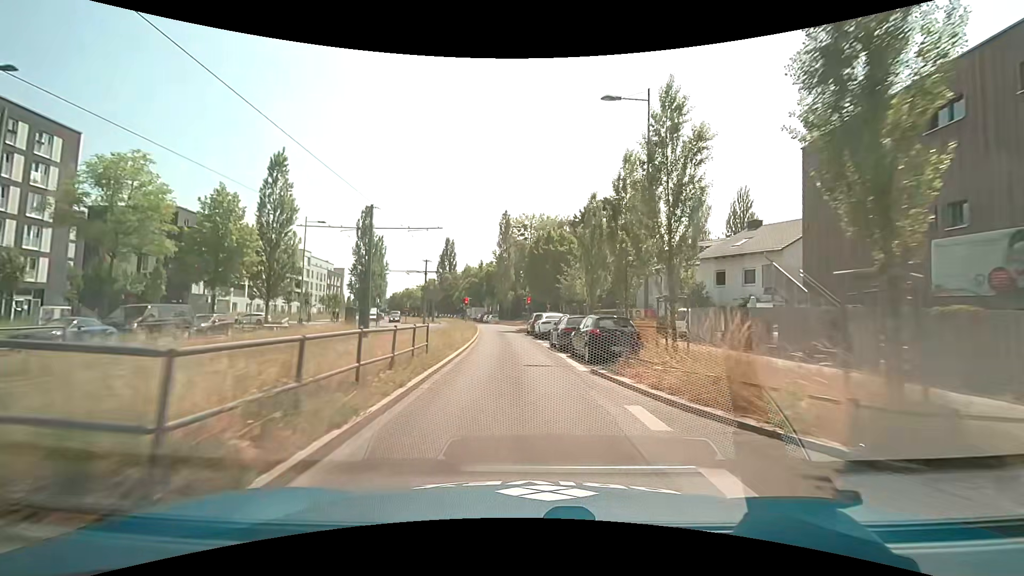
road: secondary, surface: asphalt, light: Day
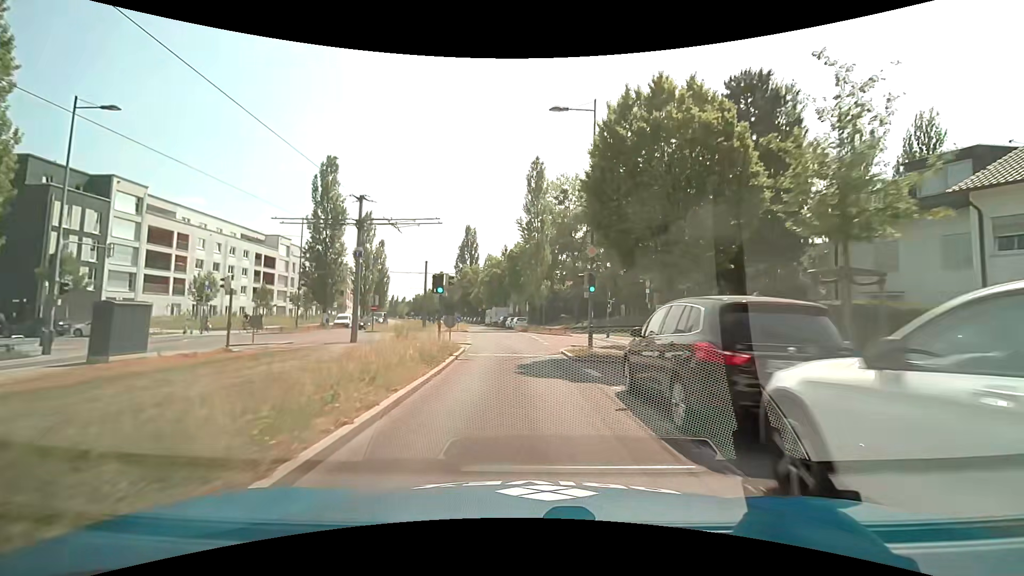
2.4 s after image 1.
(-1.1, +29.4) m; -4°
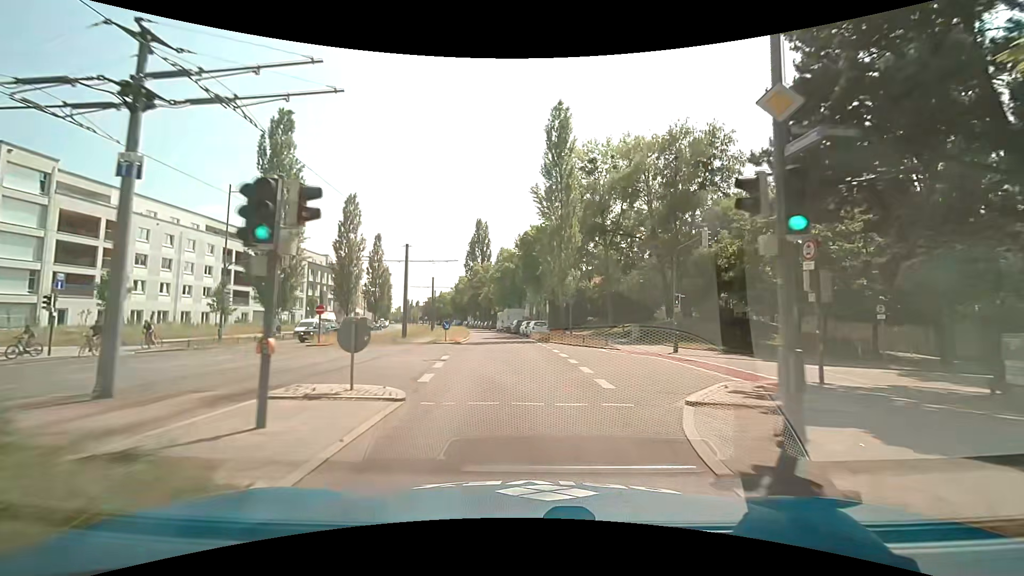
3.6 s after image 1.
(-0.2, +14.8) m; -2°
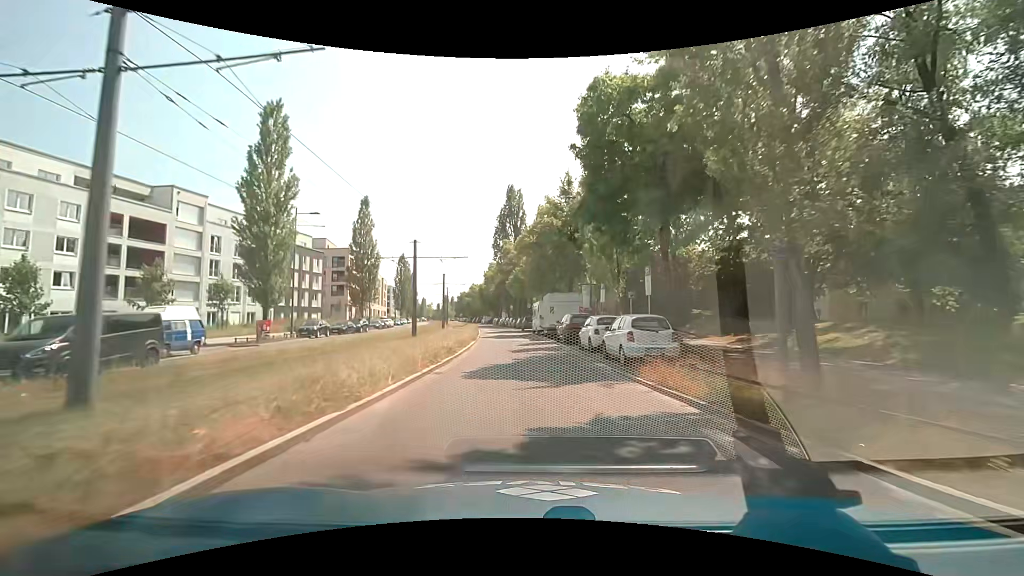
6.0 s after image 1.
(-1.1, +29.3) m; -5°
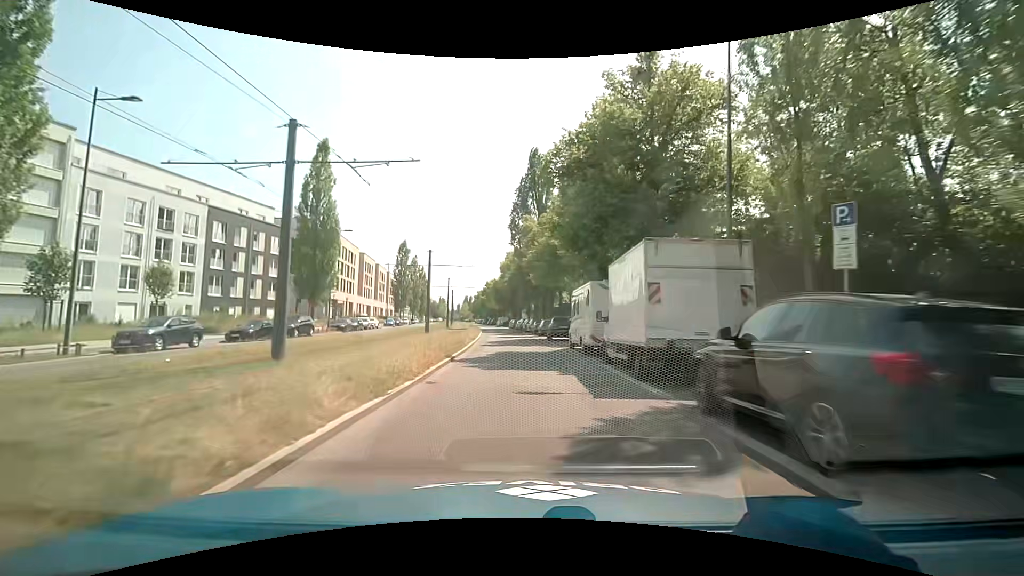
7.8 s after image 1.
(-0.5, +22.1) m; -2°
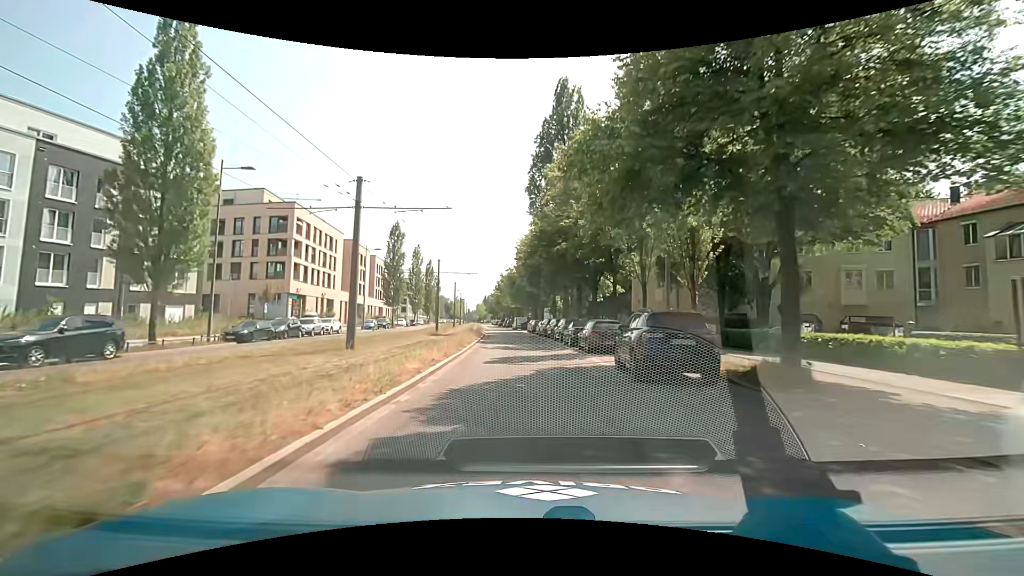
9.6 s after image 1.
(-0.6, +22.0) m; -3°
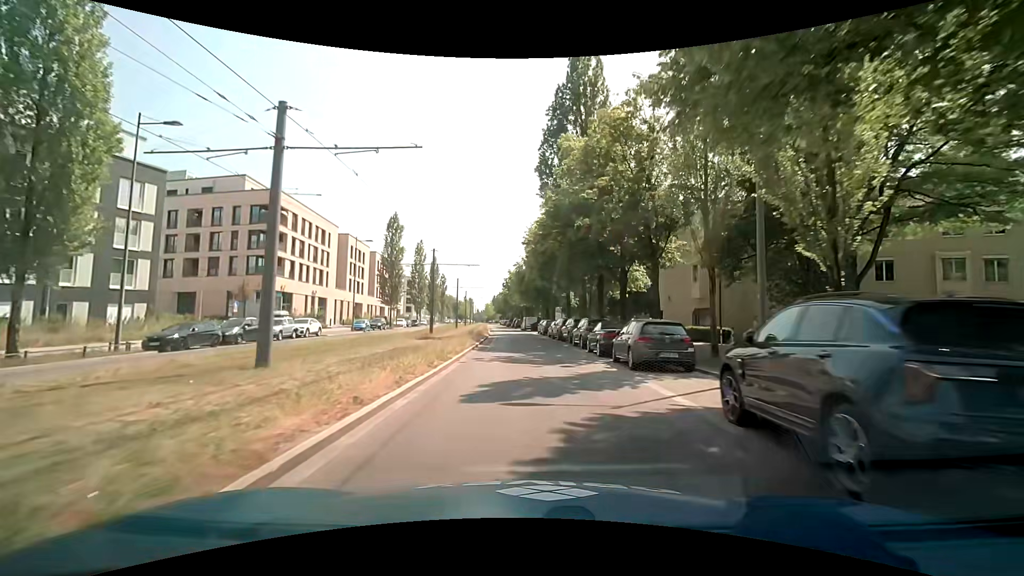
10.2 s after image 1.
(0.0, +7.3) m; -1°
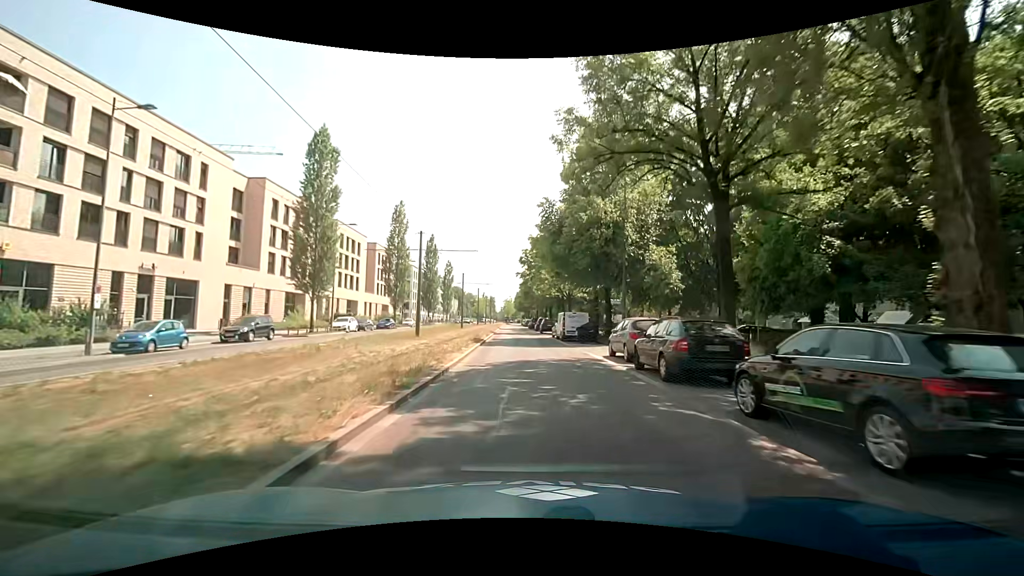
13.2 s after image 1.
(-1.2, +36.5) m; -3°
(0, +10) (0, +20) (0, +30) (-1, +40) (-1, +50) (-2, +60) (-2, +70) (-2, +80) (-3, +90) (-3, +100) m
